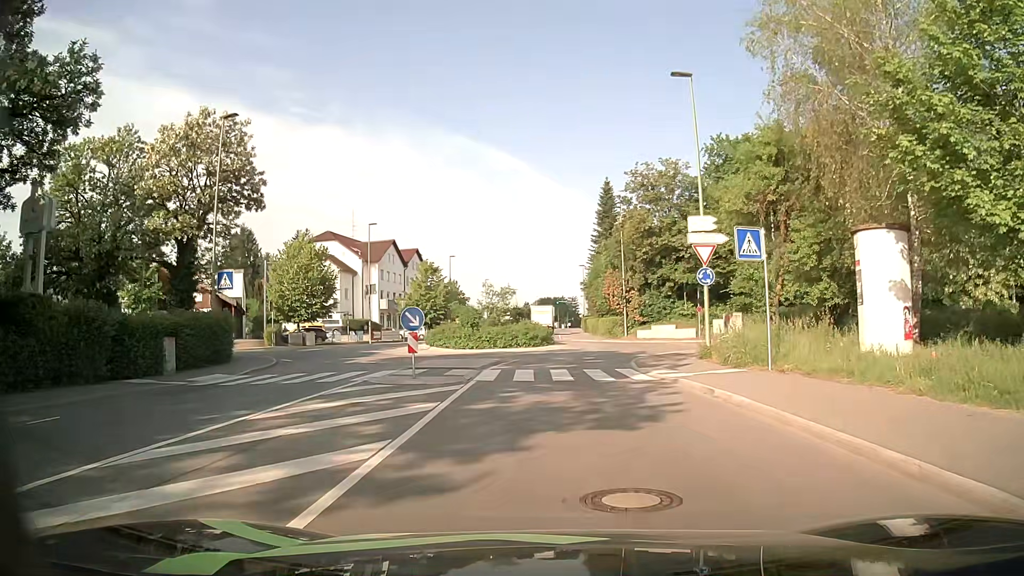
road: tertiary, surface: asphalt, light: Day
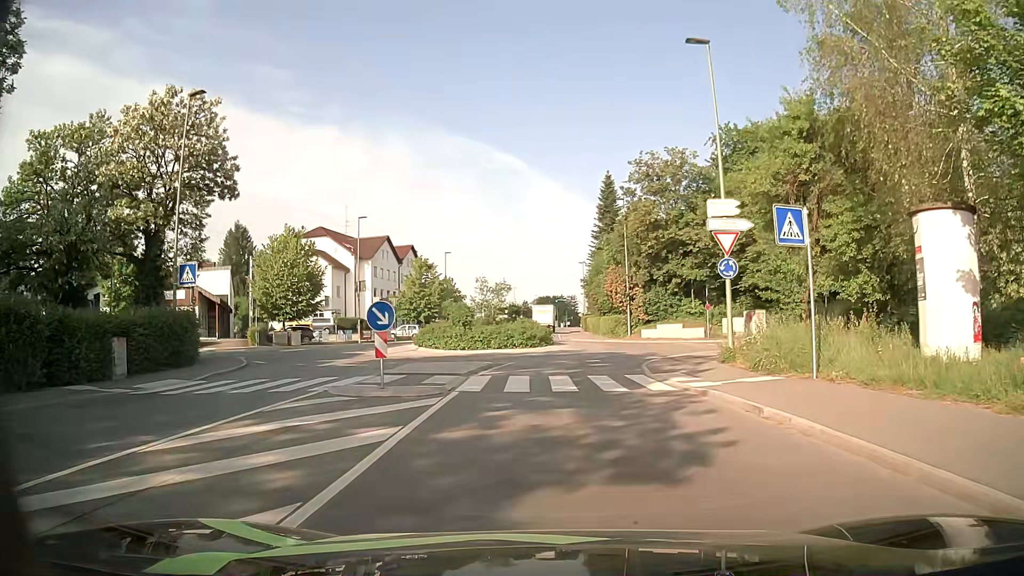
(0.0, +3.0) m; 0°
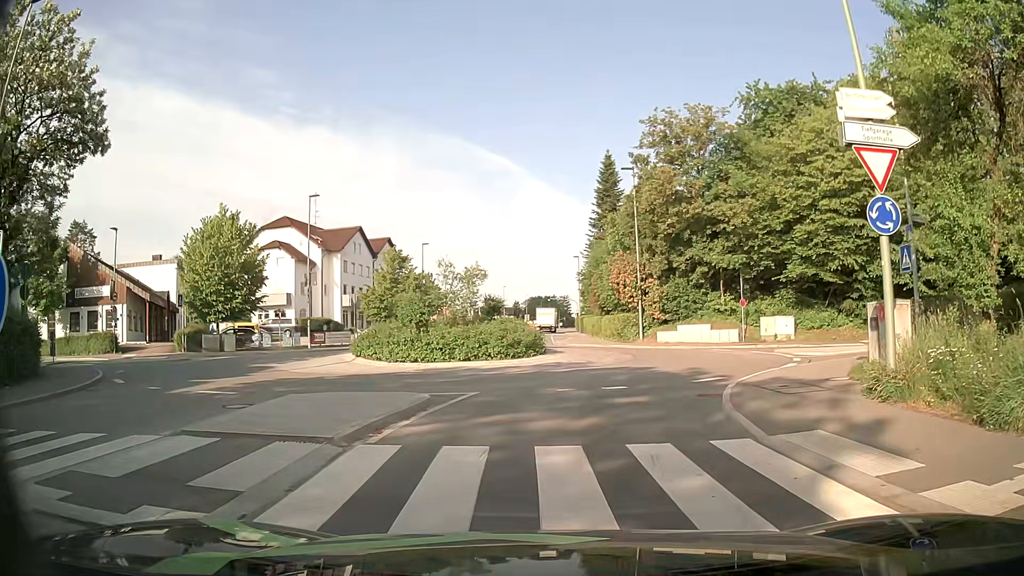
(+0.2, +10.1) m; +1°
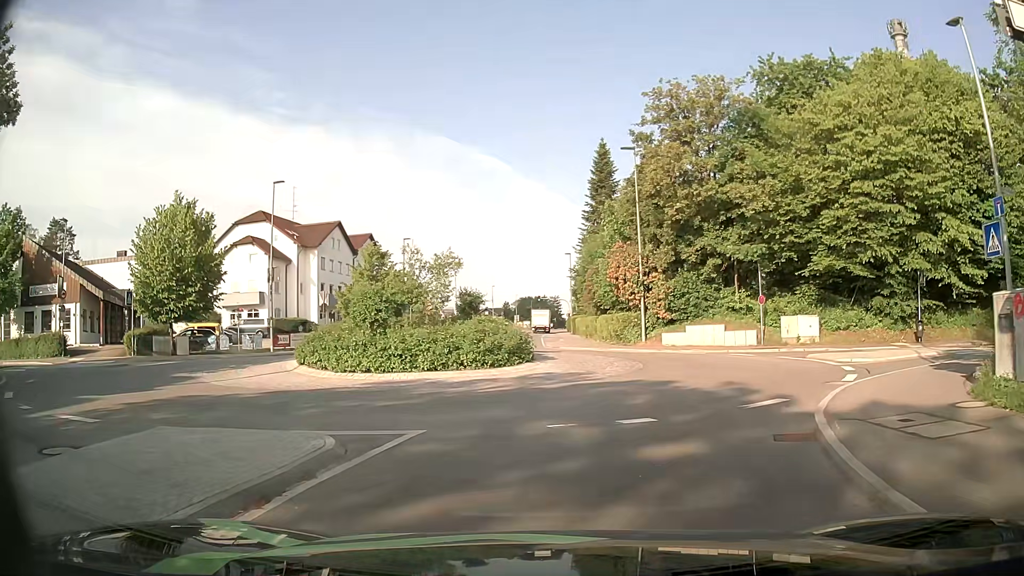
(0.0, +4.9) m; +1°
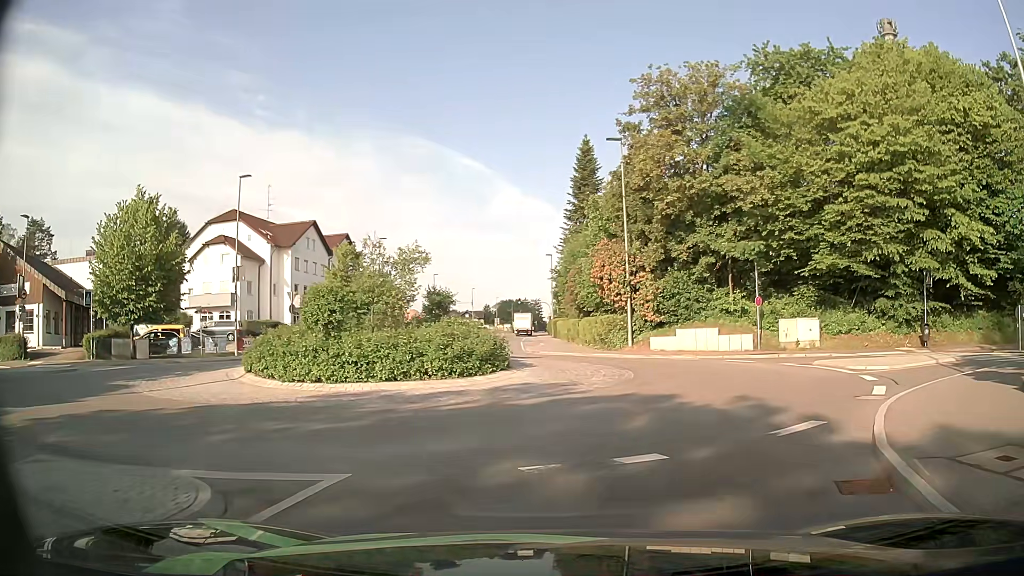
(0.0, +2.4) m; +2°
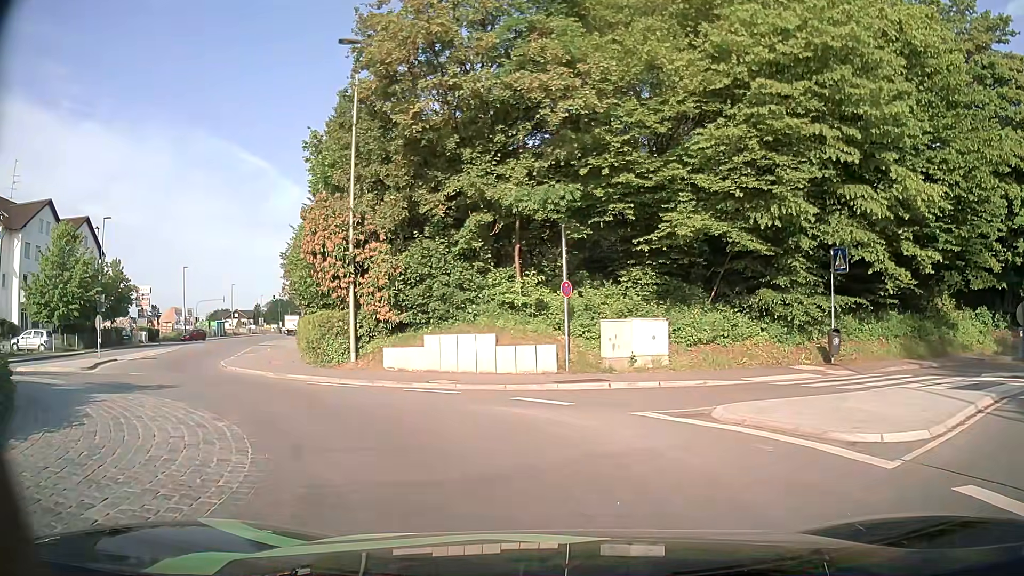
(+2.2, +12.0) m; +20°
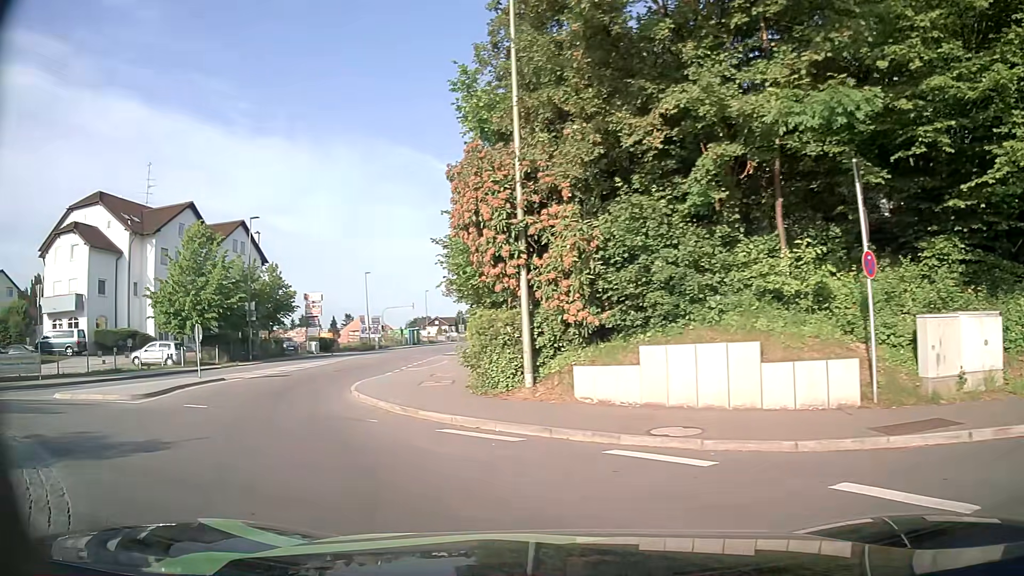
(-0.9, +7.0) m; -18°
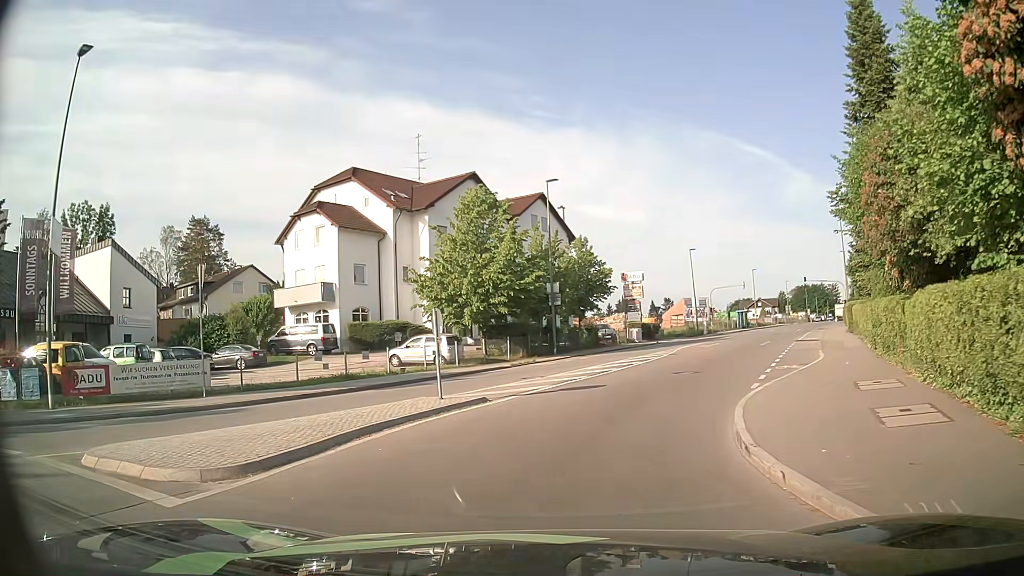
(-2.8, +9.2) m; -28°
(0, +10) (+3, +20) (+7, +29) (+11, +38) (+15, +47) (+20, +56) (+24, +65) (+28, +74) (+33, +83) (+38, +92) m
